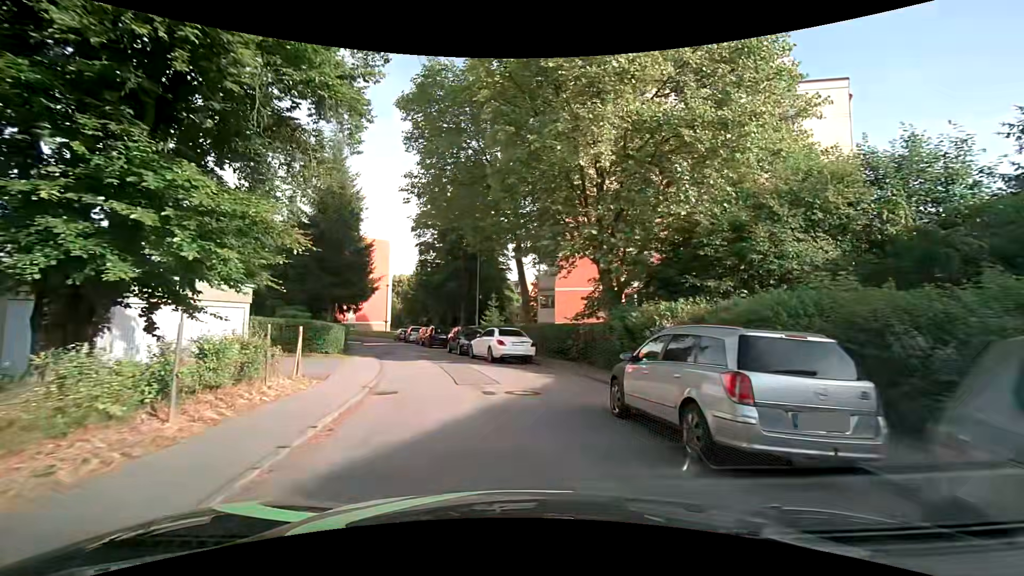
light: Day
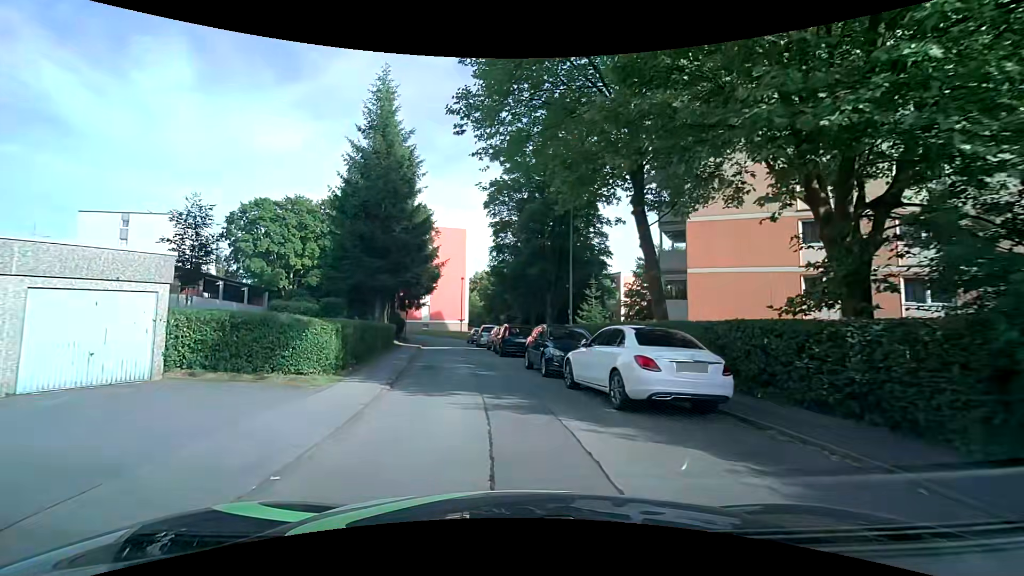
(-0.9, +11.7) m; -10°
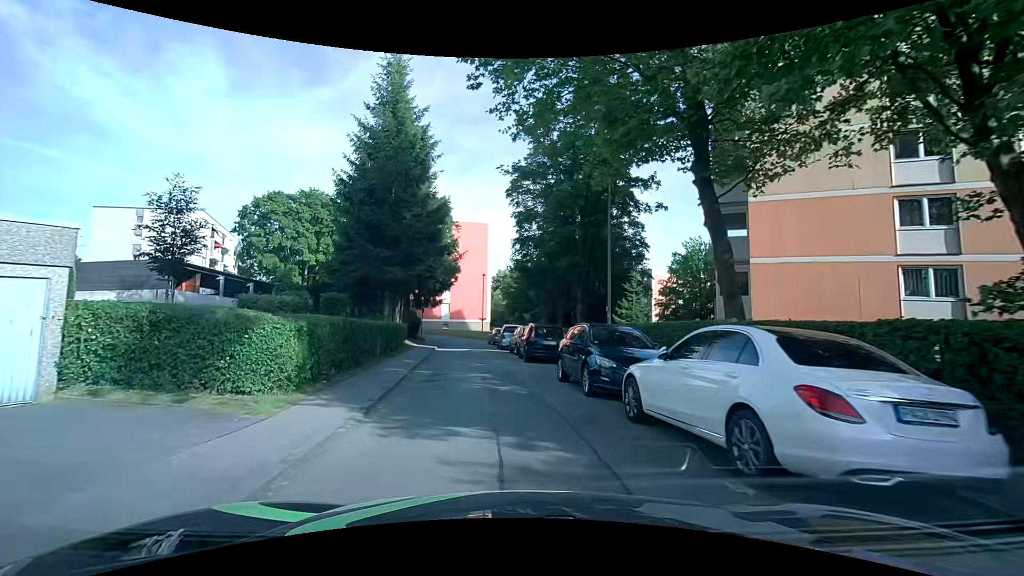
(-0.1, +3.9) m; -3°
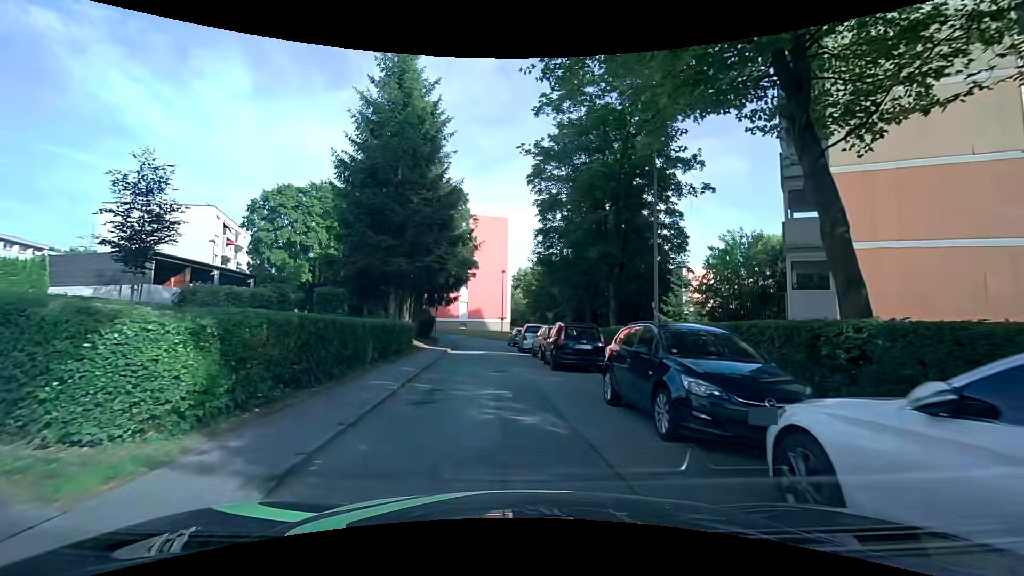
(0.0, +3.8) m; -1°
